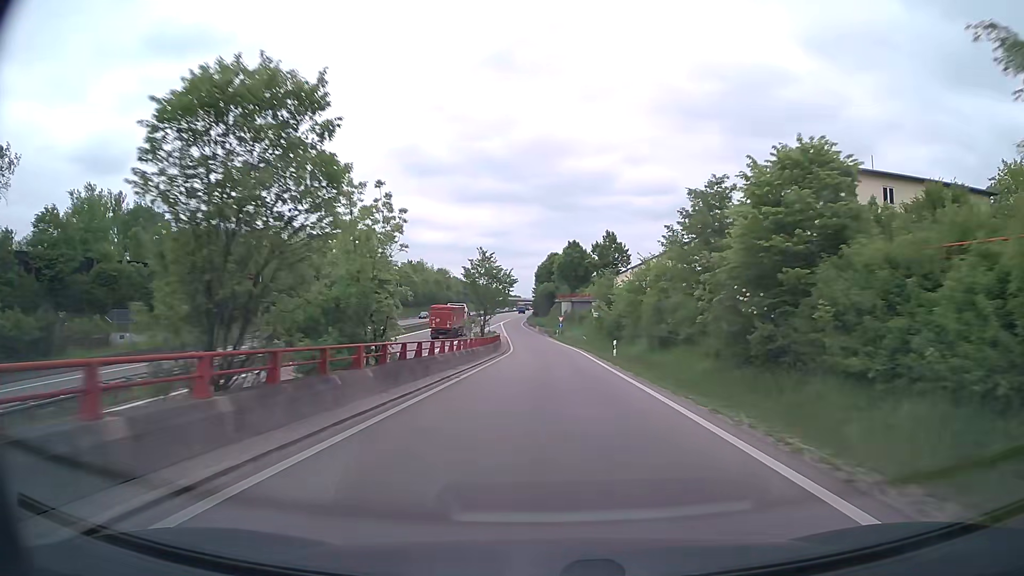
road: trunk_link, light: Day
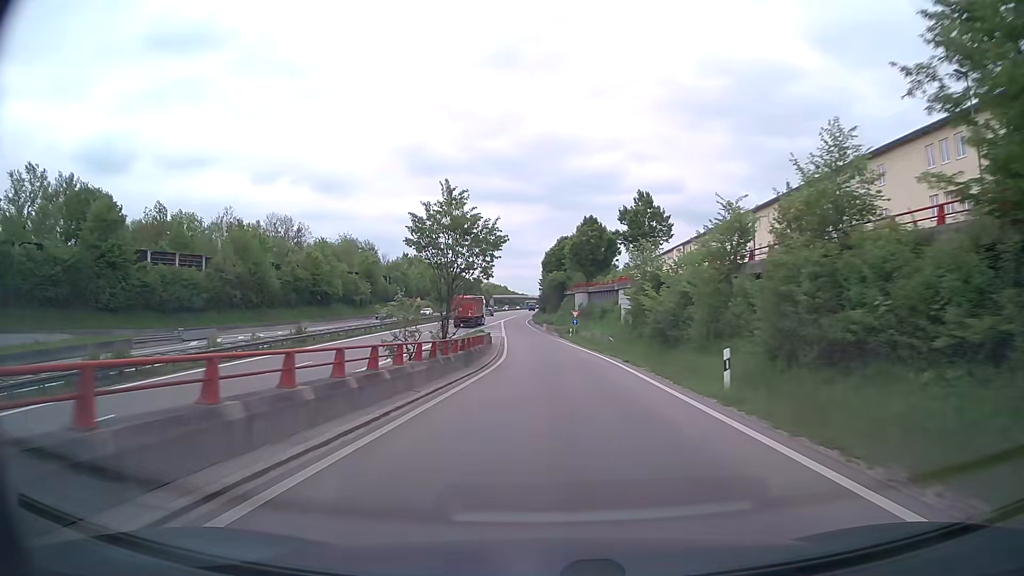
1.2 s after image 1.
(-0.1, +20.1) m; -1°
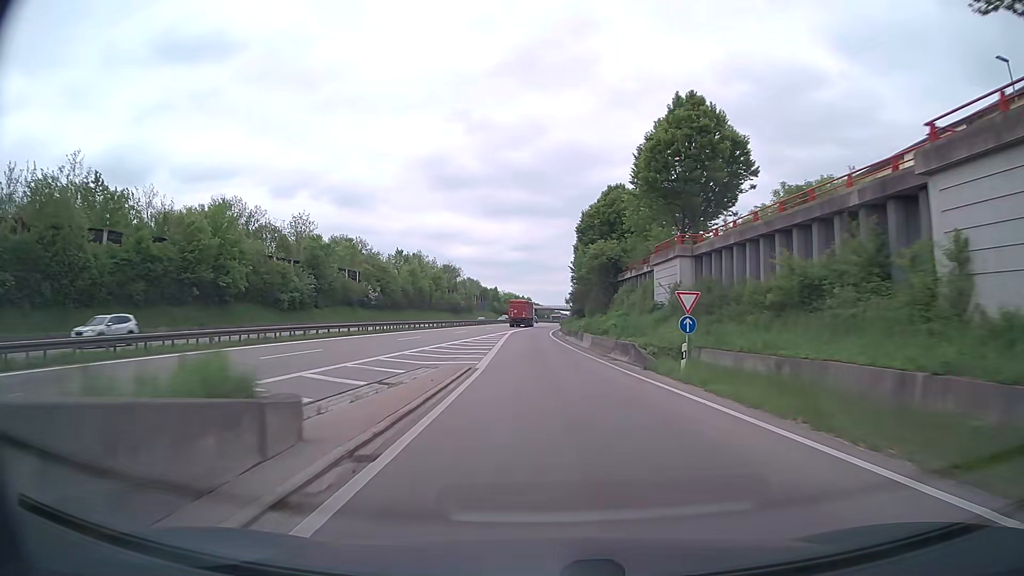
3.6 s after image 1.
(-0.8, +43.5) m; -2°
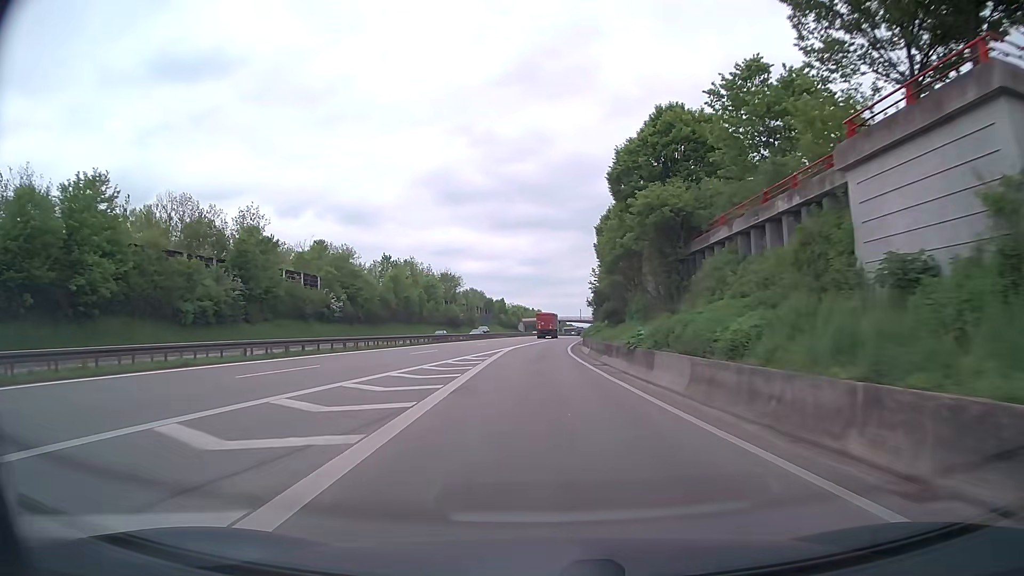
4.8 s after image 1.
(-0.2, +23.8) m; -1°
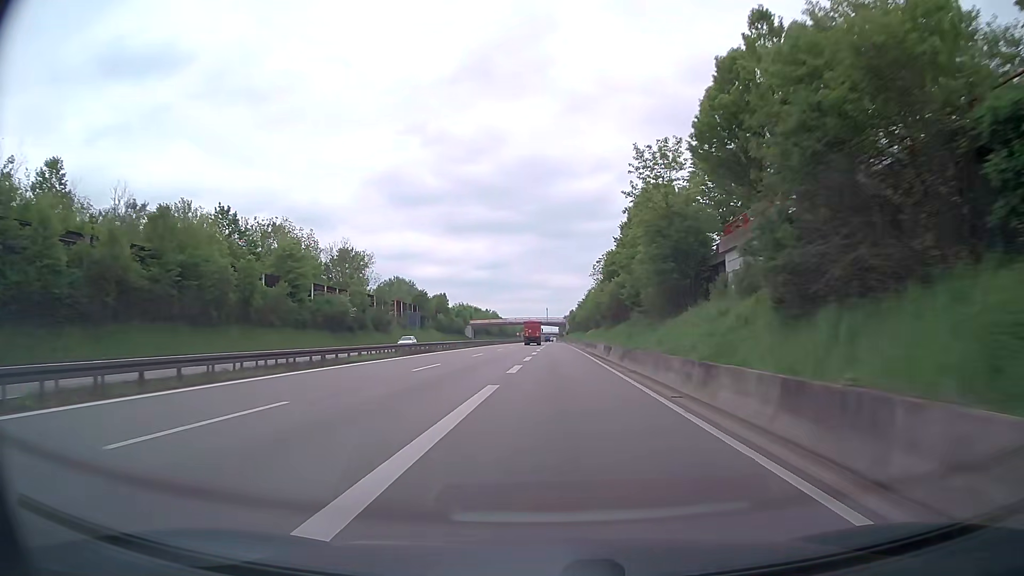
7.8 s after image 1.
(+0.3, +64.8) m; +3°
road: trunk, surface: asphalt
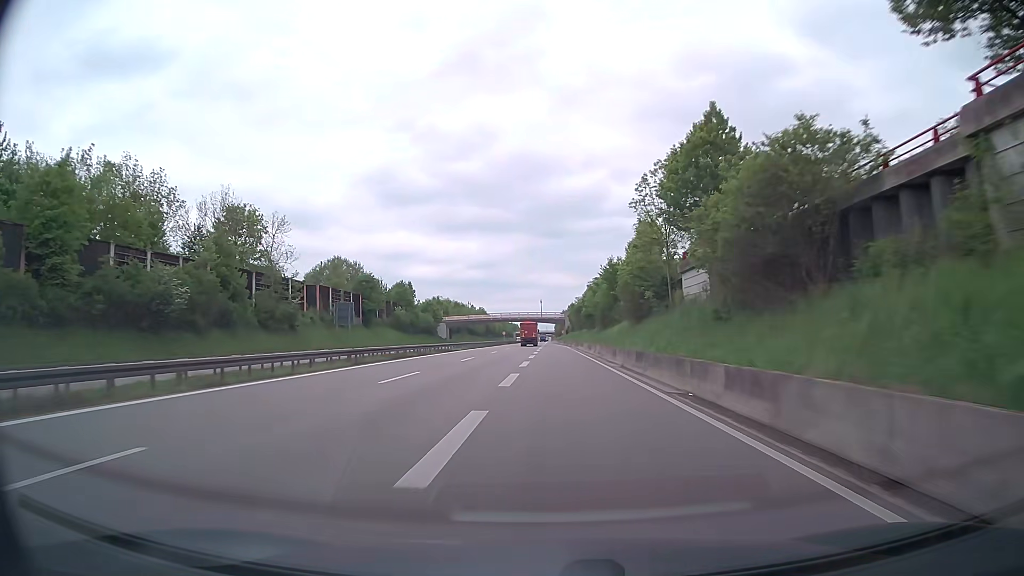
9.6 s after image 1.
(+0.6, +42.1) m; +1°
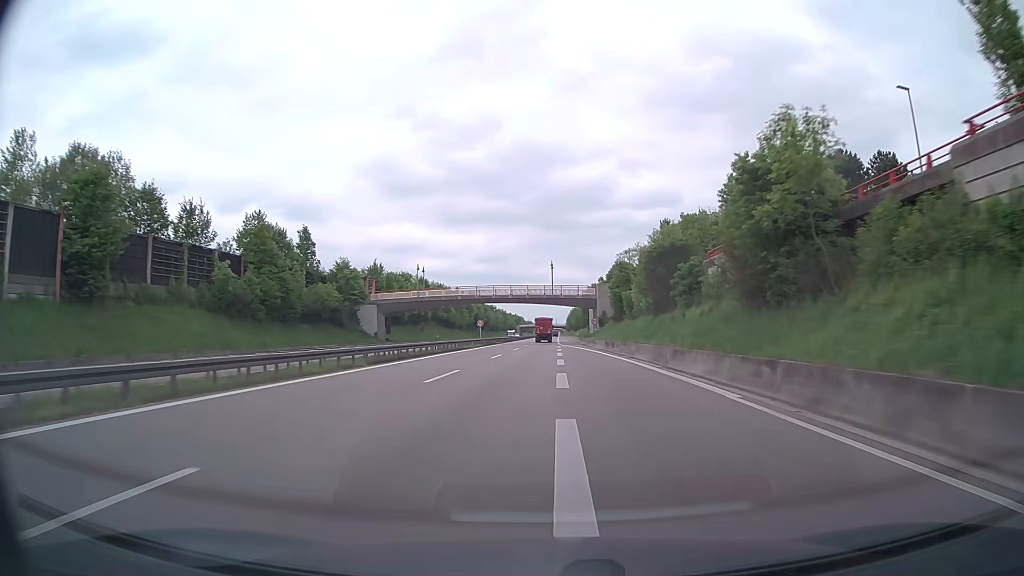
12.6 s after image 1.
(-0.8, +73.9) m; -1°
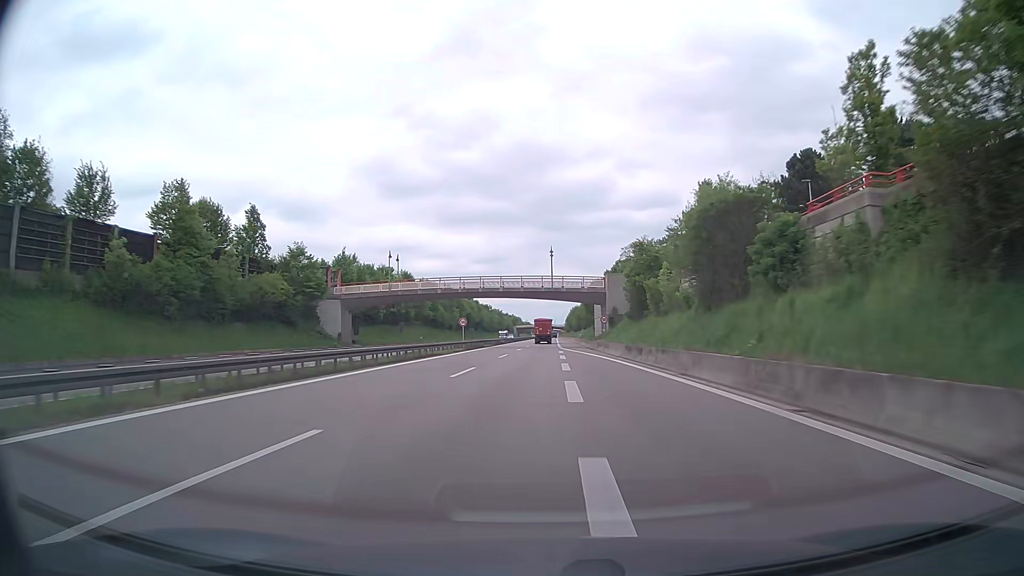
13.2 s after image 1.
(+0.1, +15.1) m; 0°
(0, +10) (0, +20) (0, +30) (0, +40) (0, +50) (0, +60) (0, +70) (0, +80) (0, +90) (+1, +100) m
